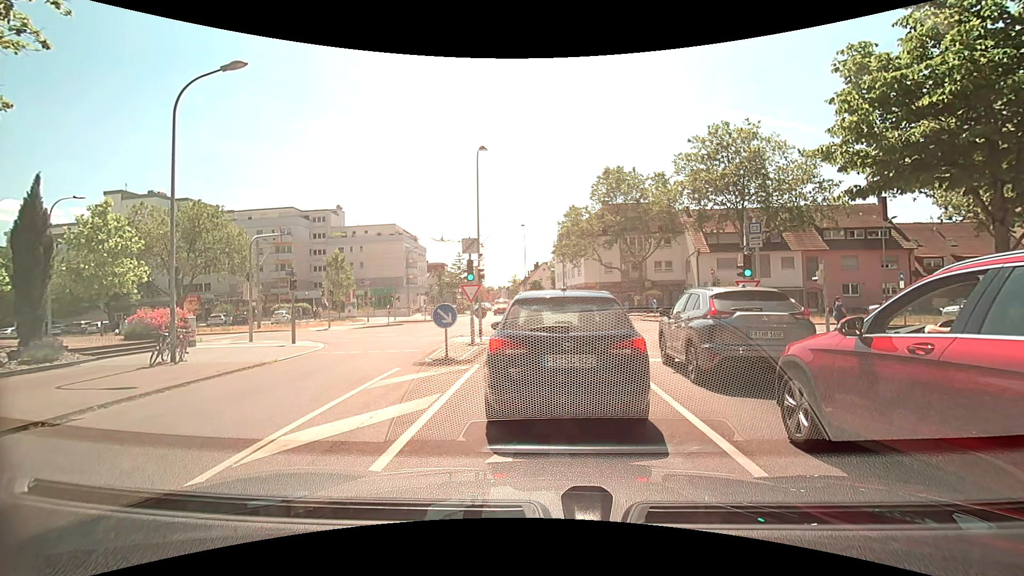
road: residential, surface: asphalt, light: Day
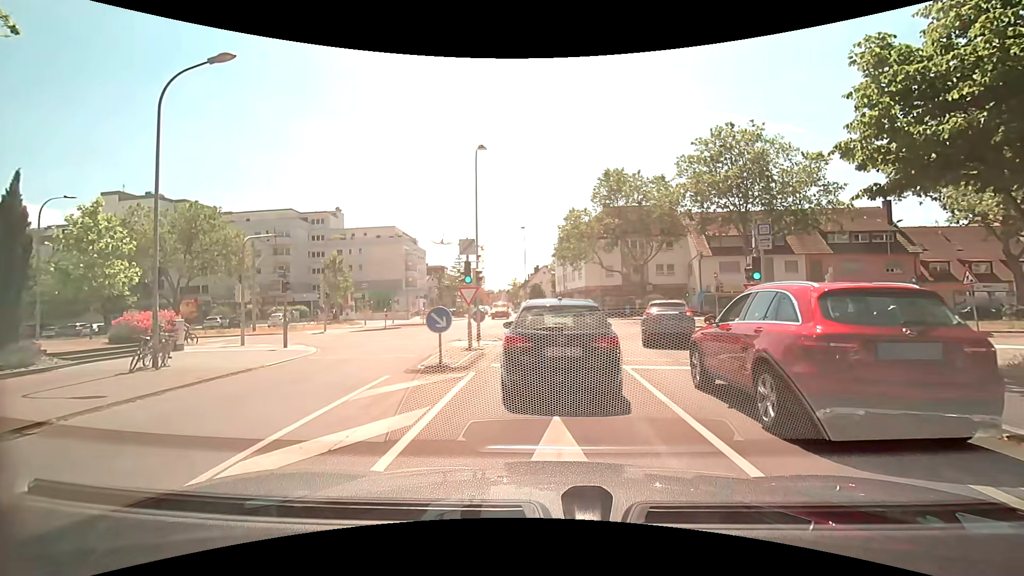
(0.0, +0.8) m; 0°
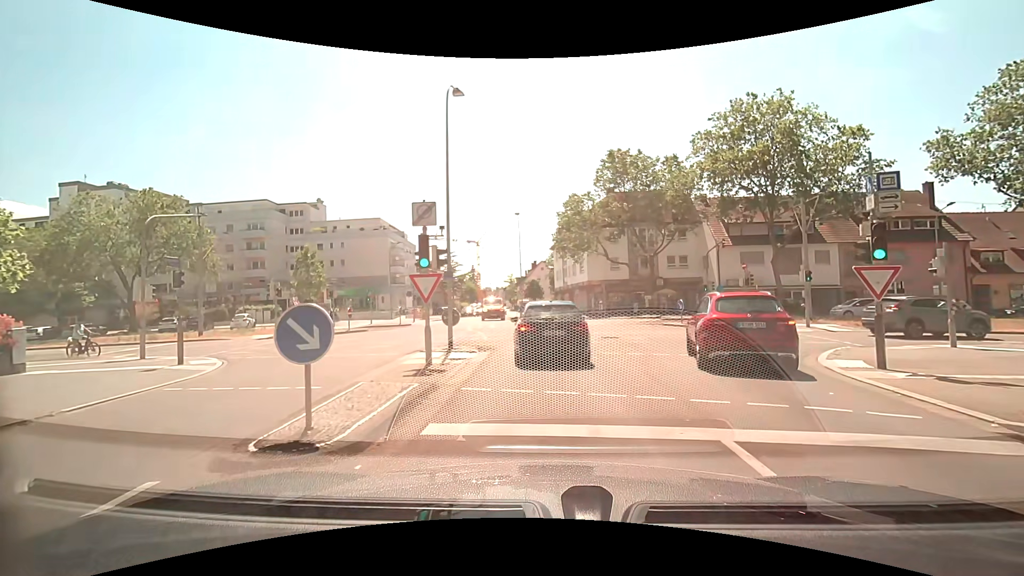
(0.0, +6.5) m; -1°
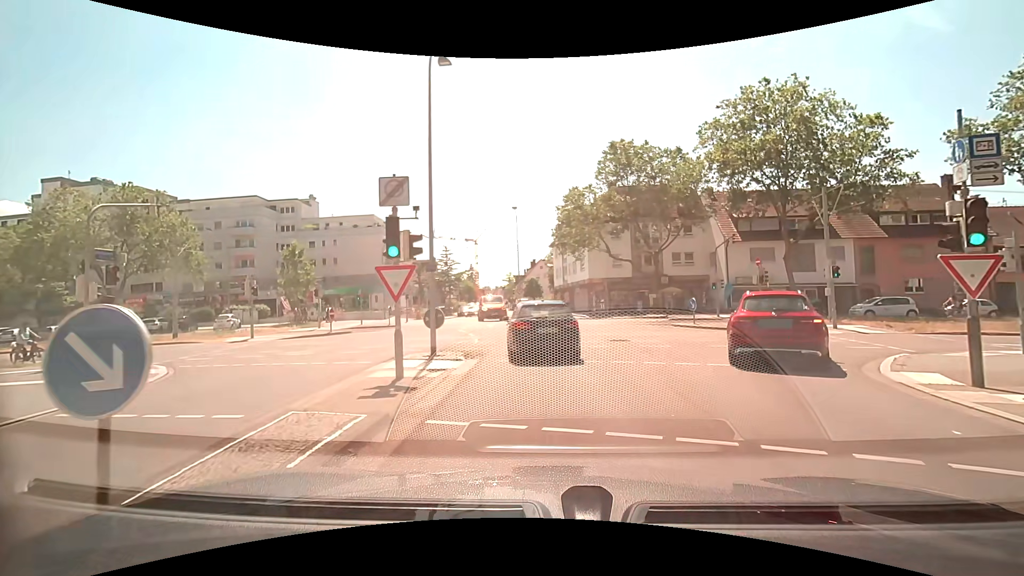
(0.0, +2.4) m; -2°
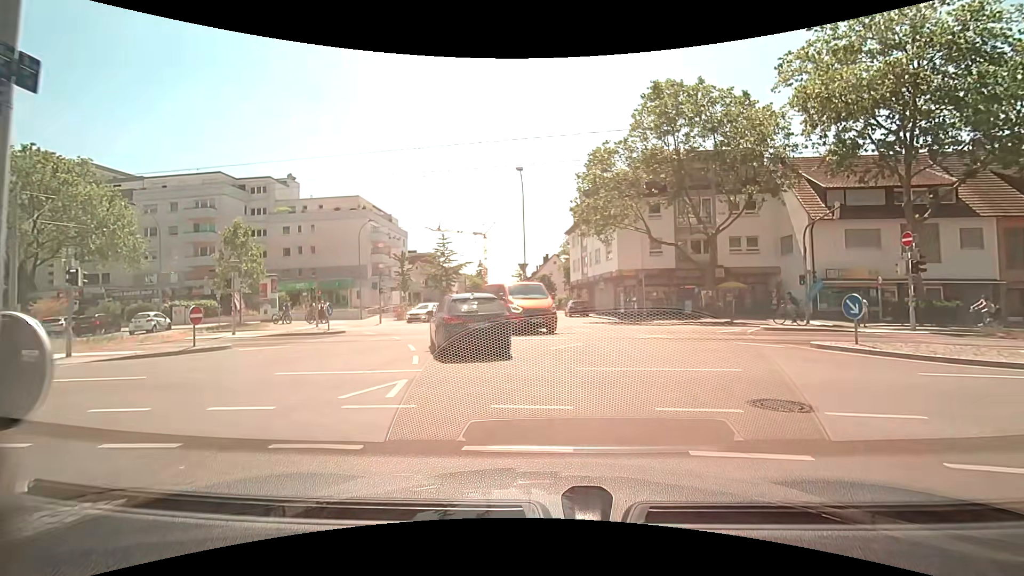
(+0.4, +11.4) m; +1°
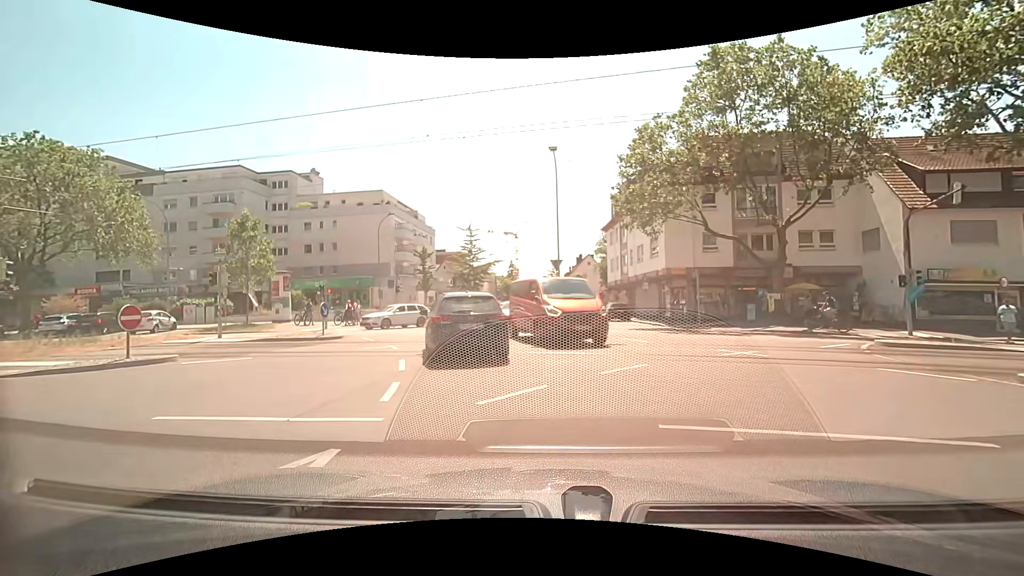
(-0.1, +4.2) m; -3°
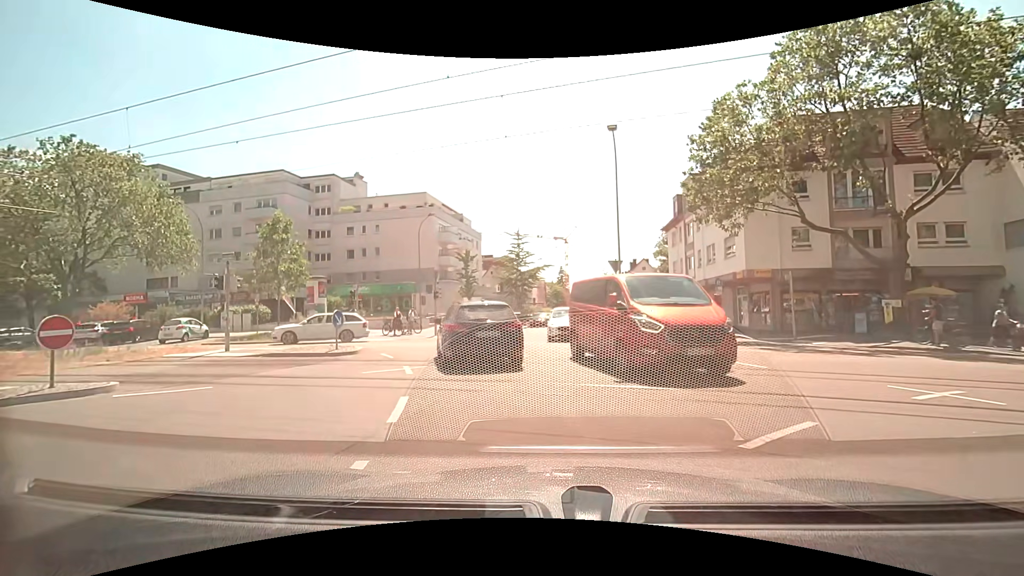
(-0.2, +3.8) m; -5°
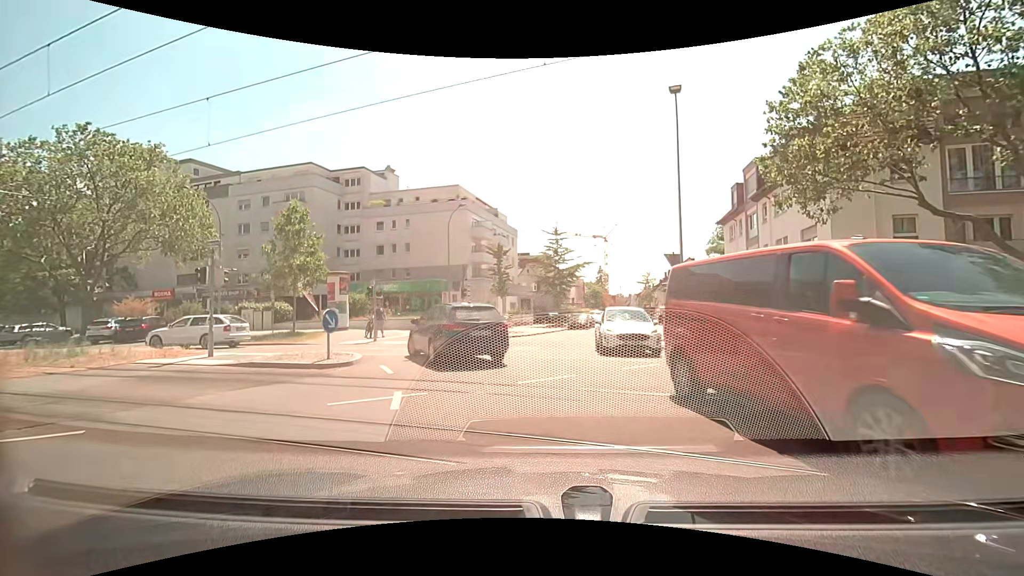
(-0.2, +3.7) m; -6°
(-1, +10) (-5, +19) (-14, +22) (-24, +25) (-33, +29) (-43, +32) (-52, +35) (-62, +38) (-71, +42) (-81, +45) m
